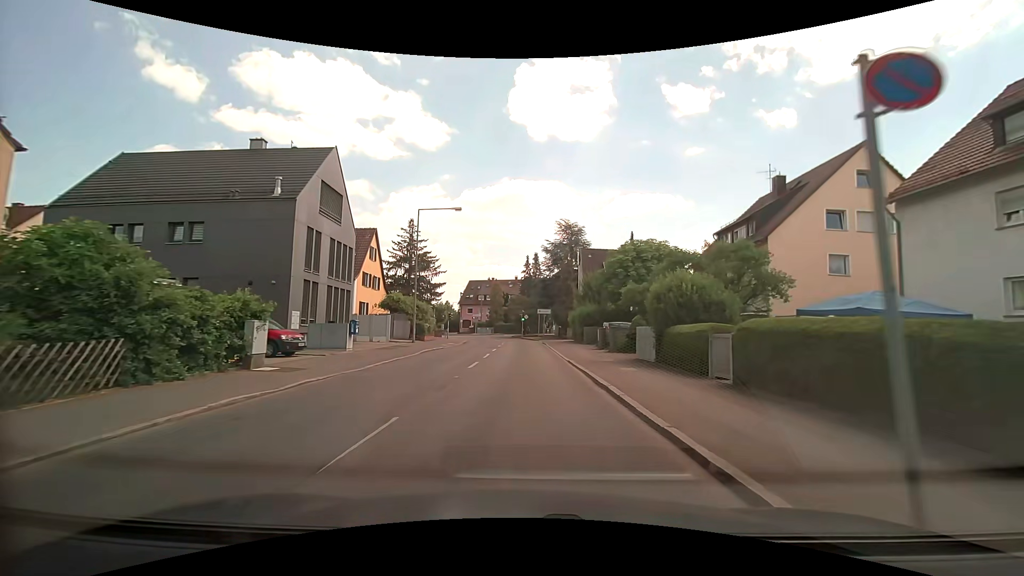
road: tertiary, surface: asphalt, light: Day
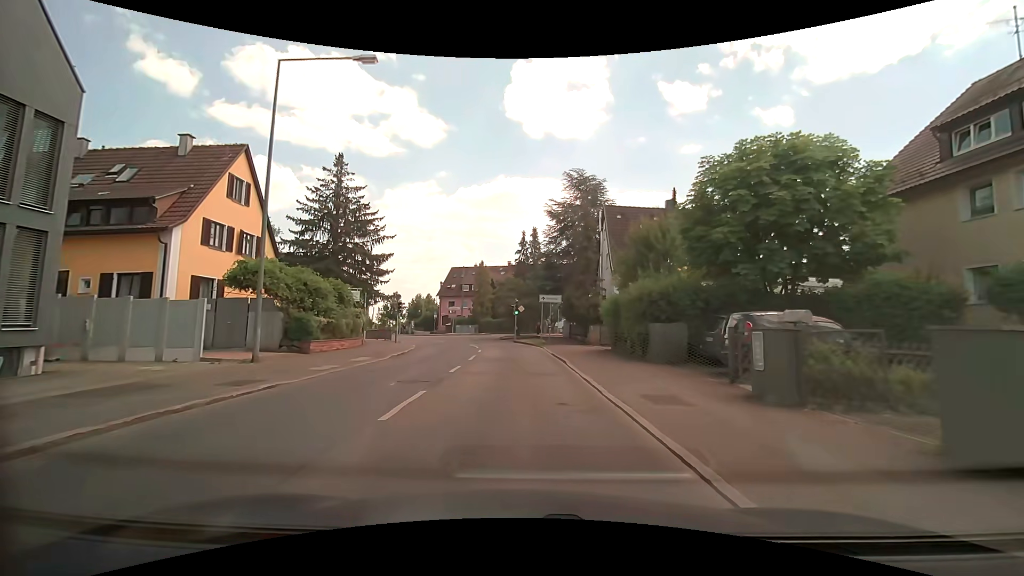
(-0.3, +21.5) m; -1°
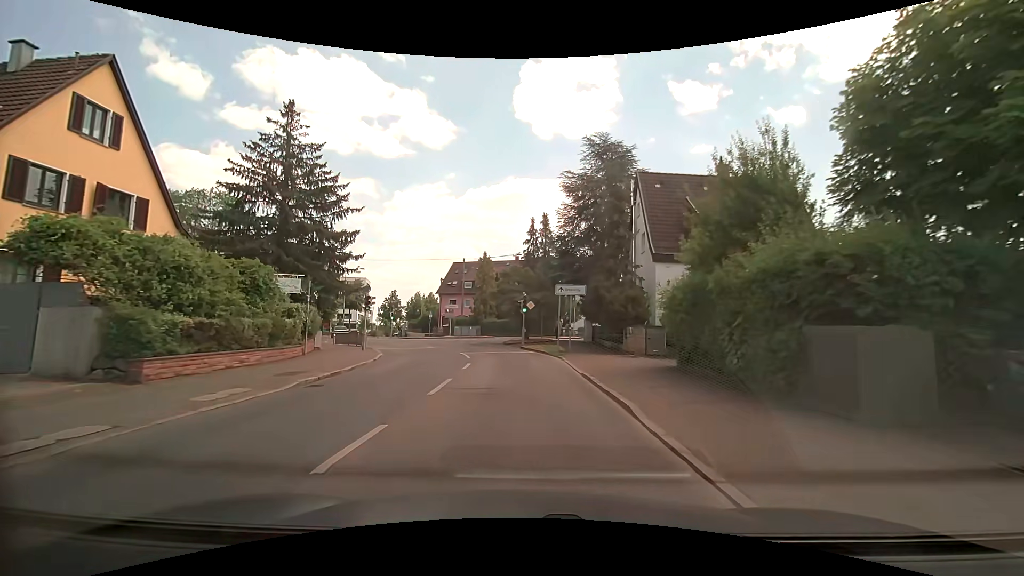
(0.0, +9.3) m; -1°
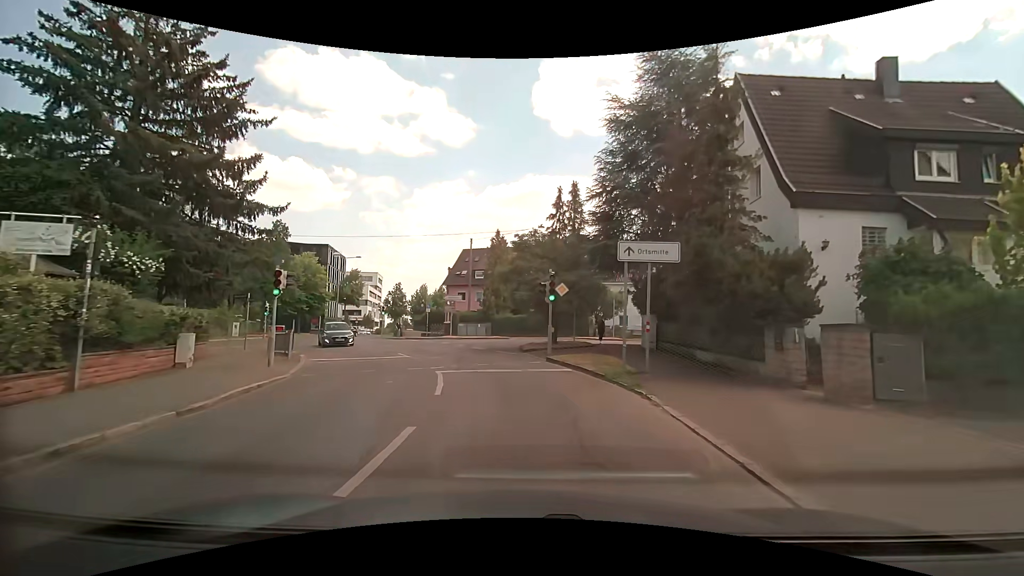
(-0.3, +12.1) m; -2°
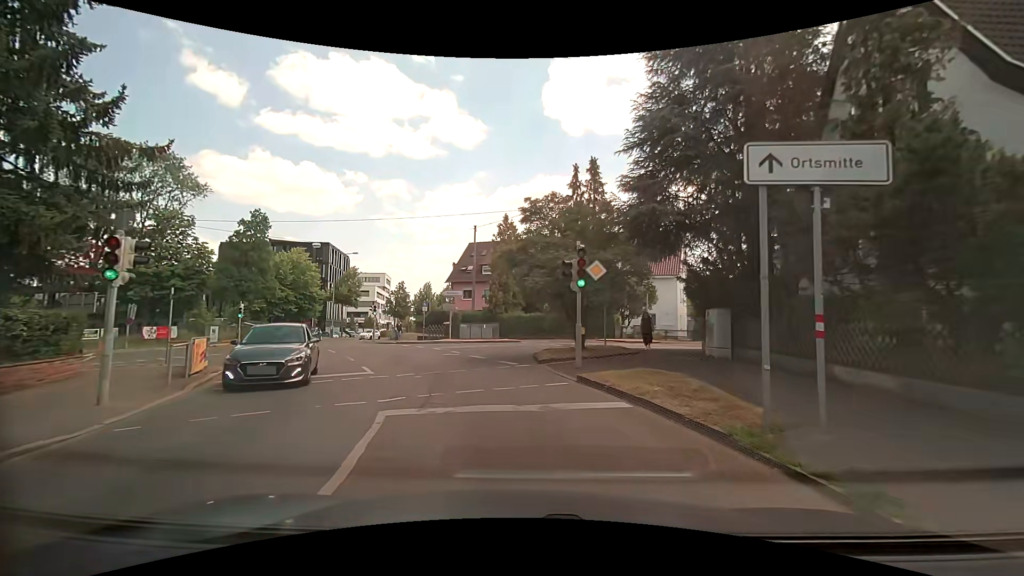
(-0.1, +6.7) m; -2°
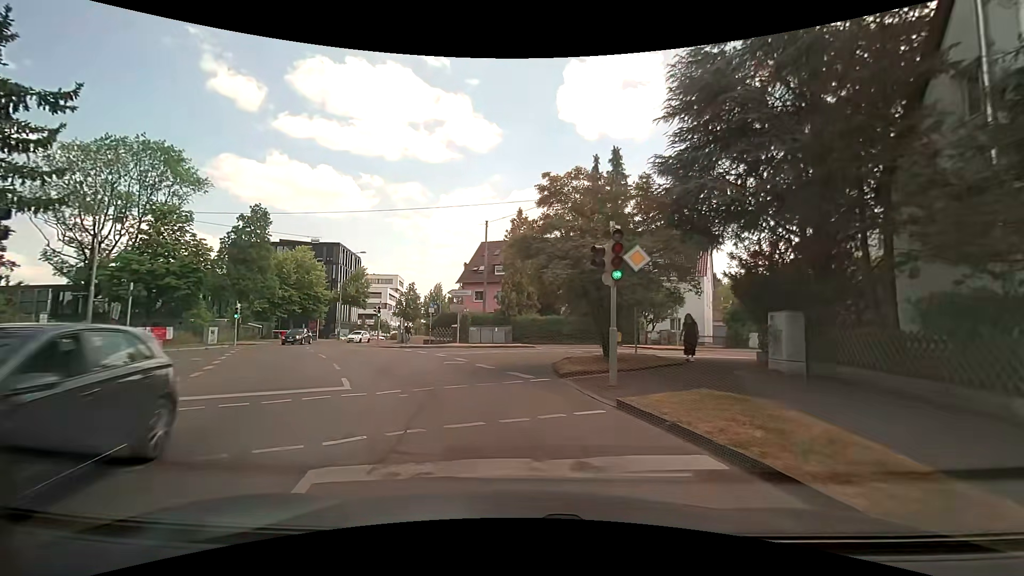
(0.0, +3.1) m; -1°
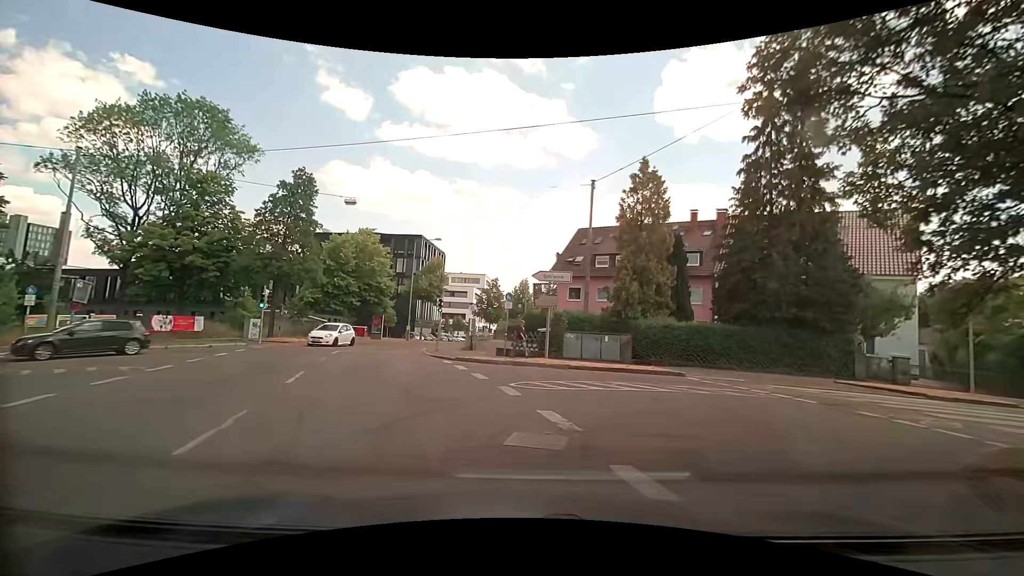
(-1.2, +11.6) m; -12°
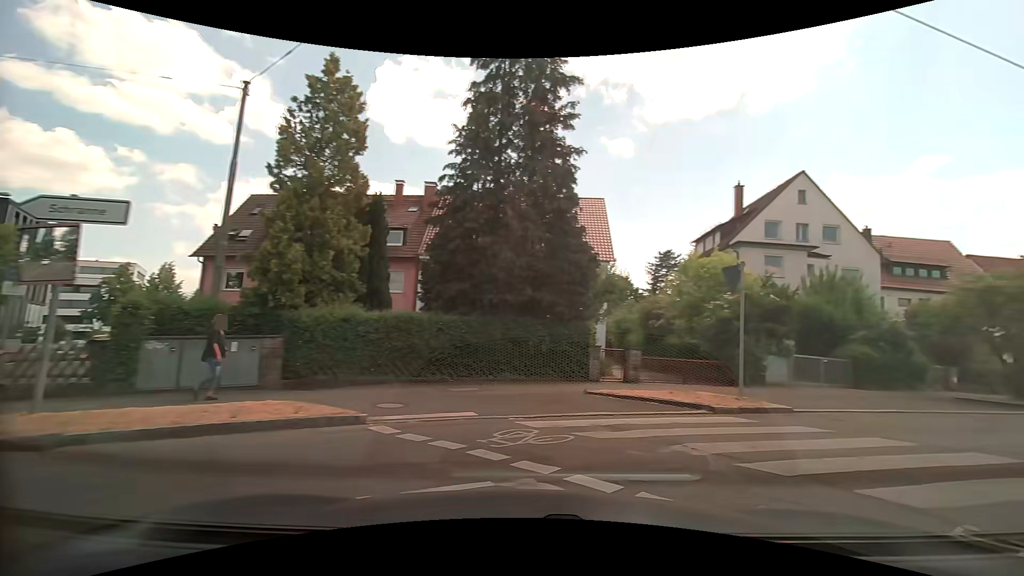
(+1.9, +8.9) m; +33°
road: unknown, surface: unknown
